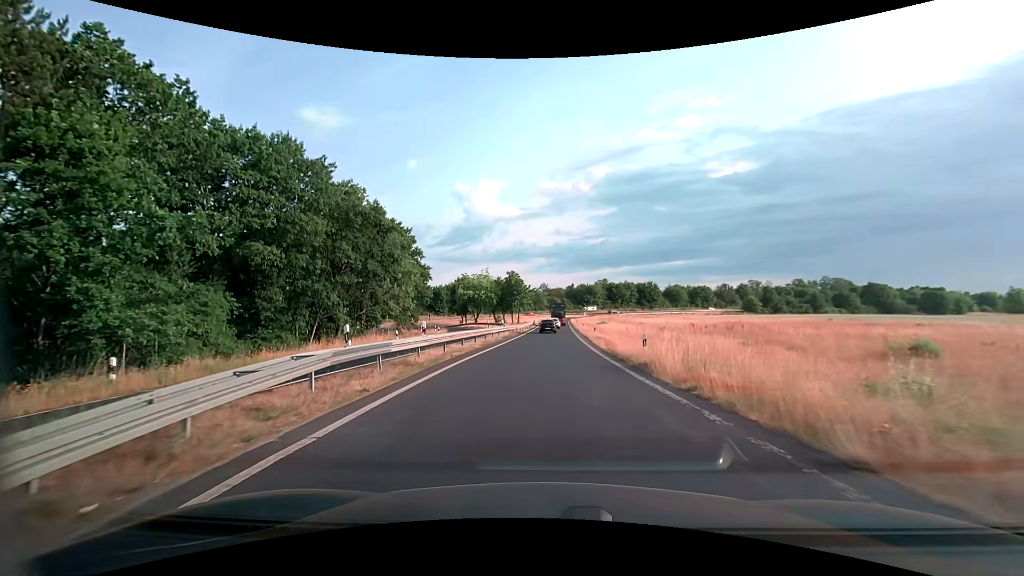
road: trunk_link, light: Day
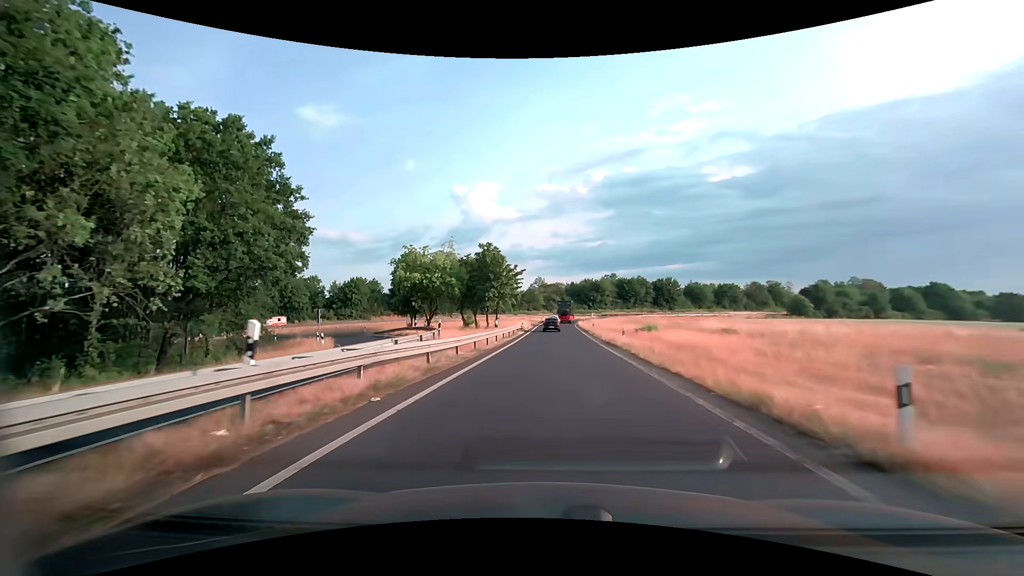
(+0.2, +36.4) m; +1°
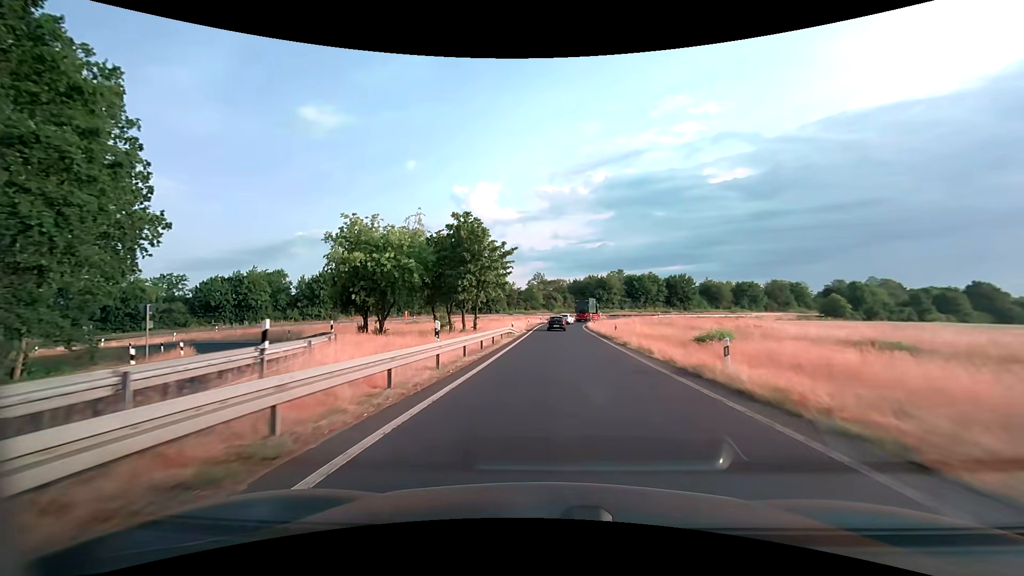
(0.0, +17.0) m; 0°
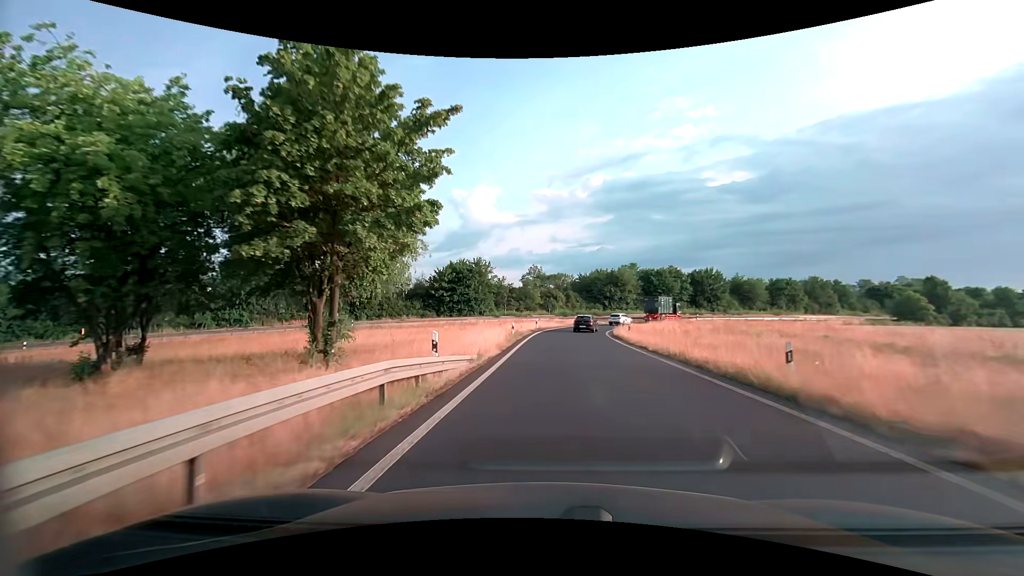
(+0.1, +26.1) m; 0°
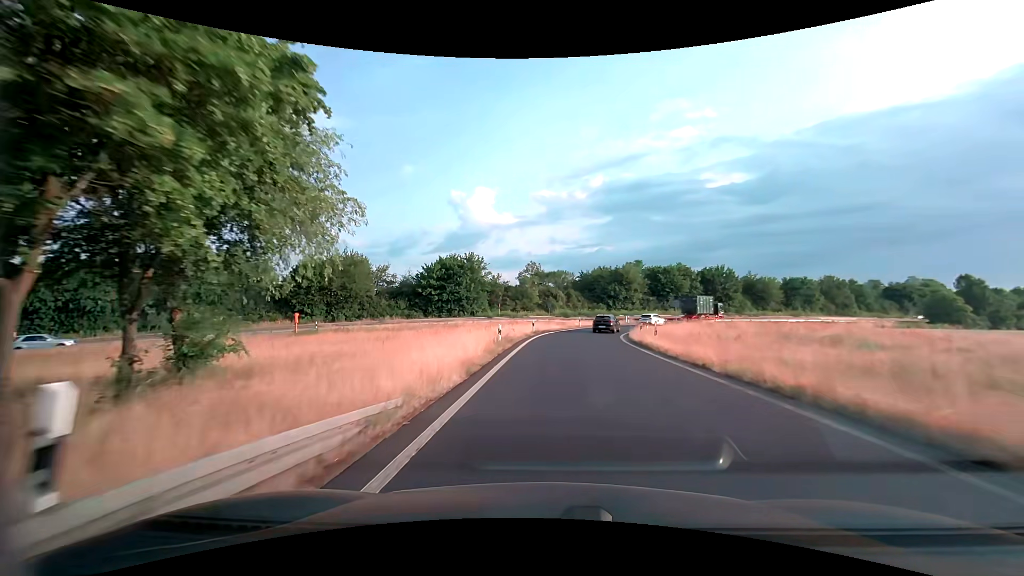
(0.0, +8.6) m; 0°
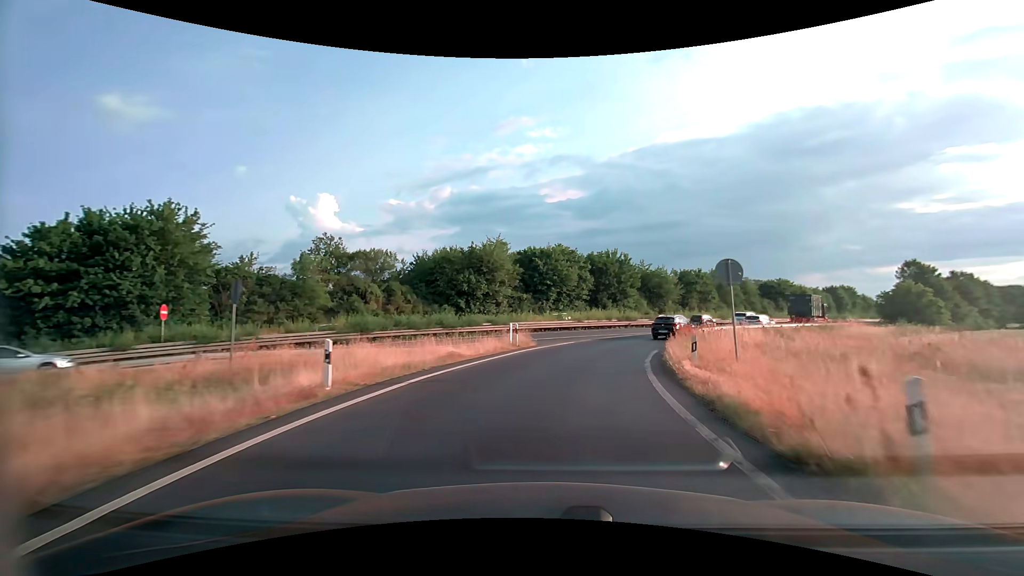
(+4.2, +41.9) m; +17°
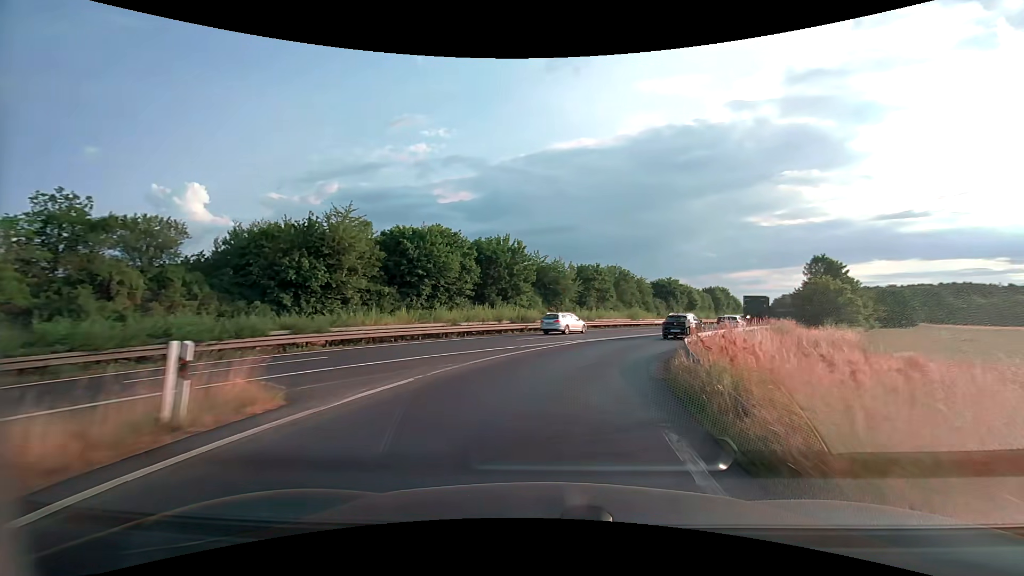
(+1.7, +16.2) m; +12°
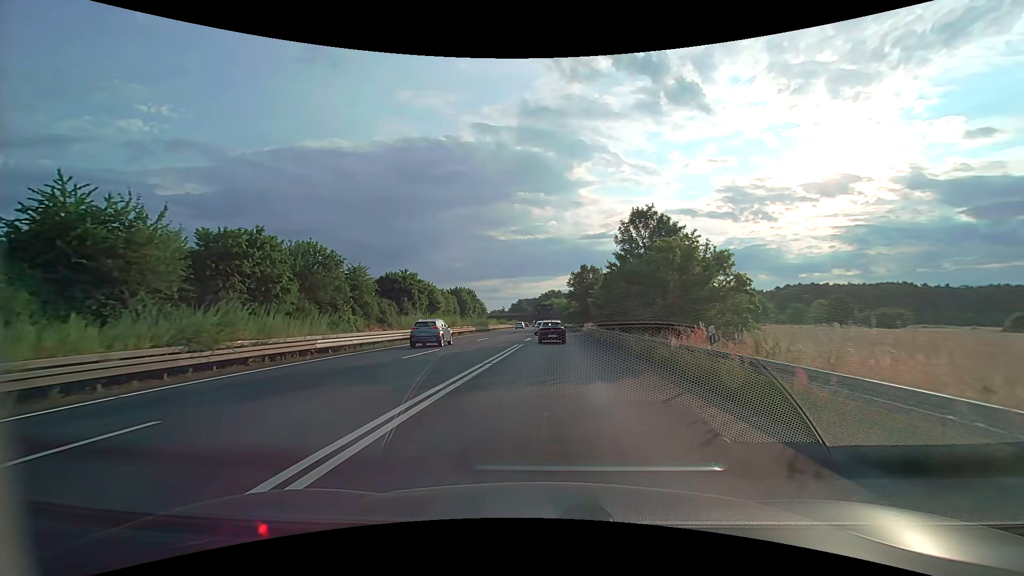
(+11.8, +39.2) m; +29°
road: trunk
(0, +10) (0, +20) (0, +30) (+1, +40) (+1, +50) (+1, +60) (+1, +70) (0, +80) (0, +90) (0, +100) m
